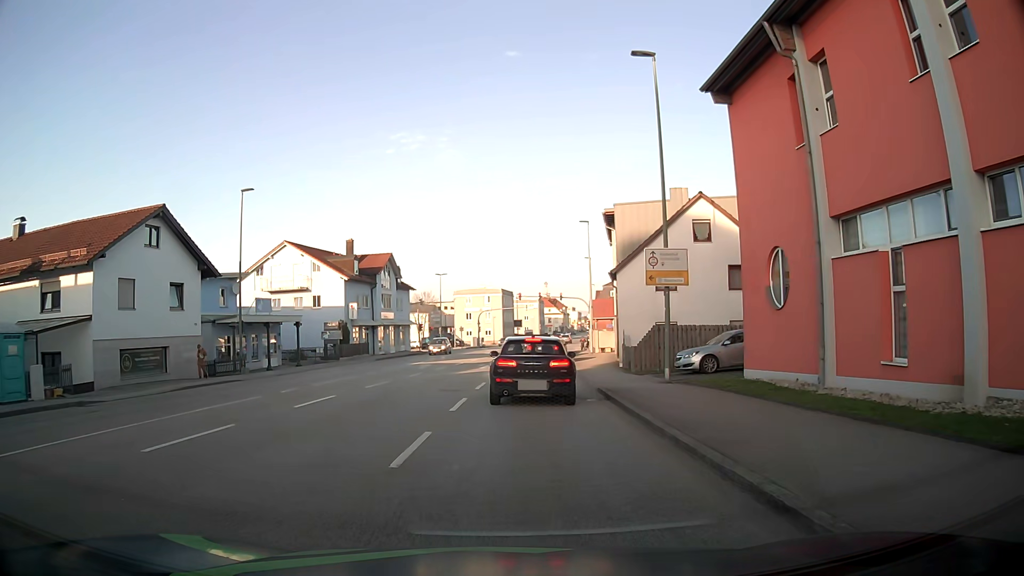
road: tertiary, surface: asphalt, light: Day
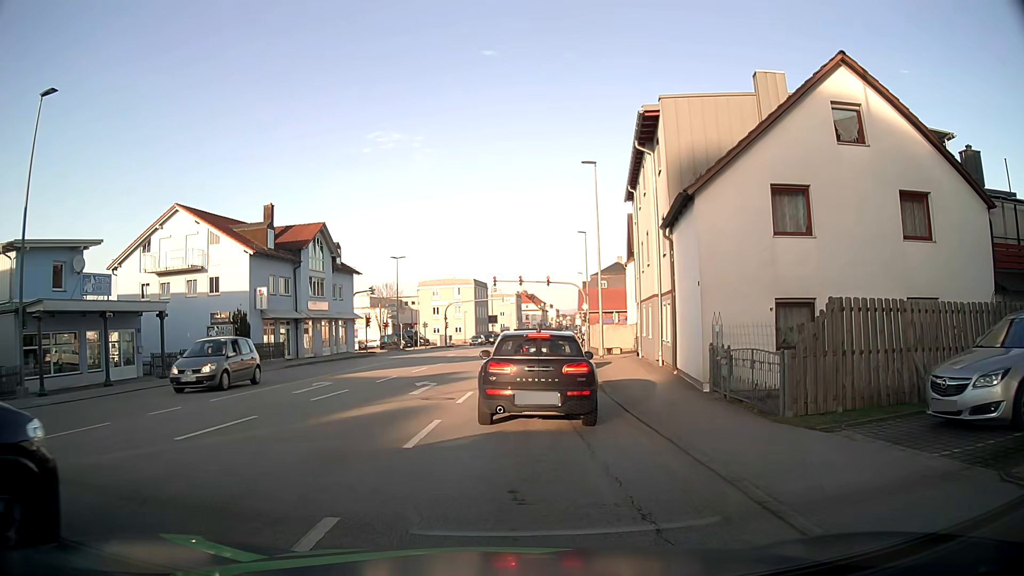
(+0.5, +16.9) m; +3°
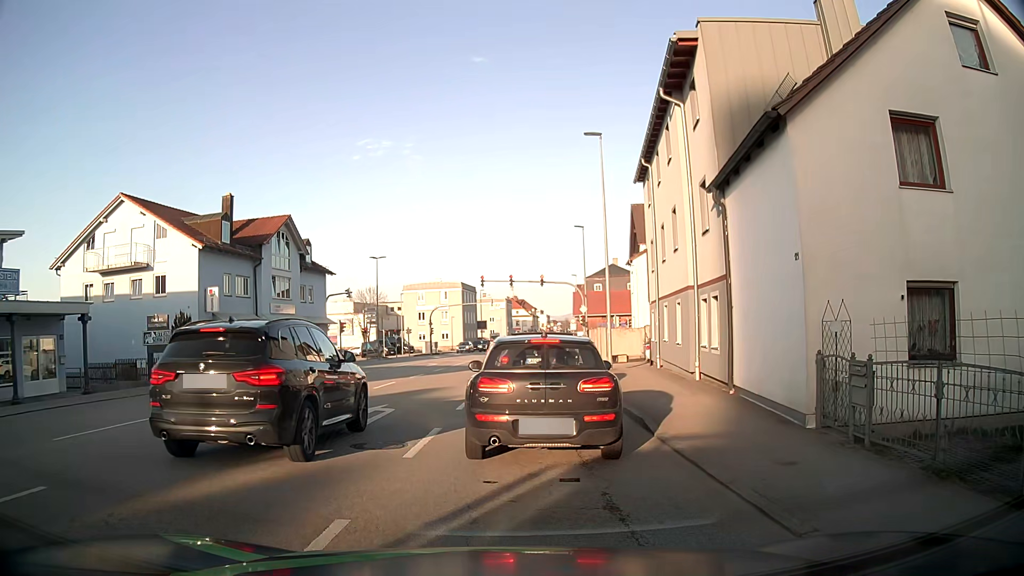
(0.0, +5.8) m; 0°
